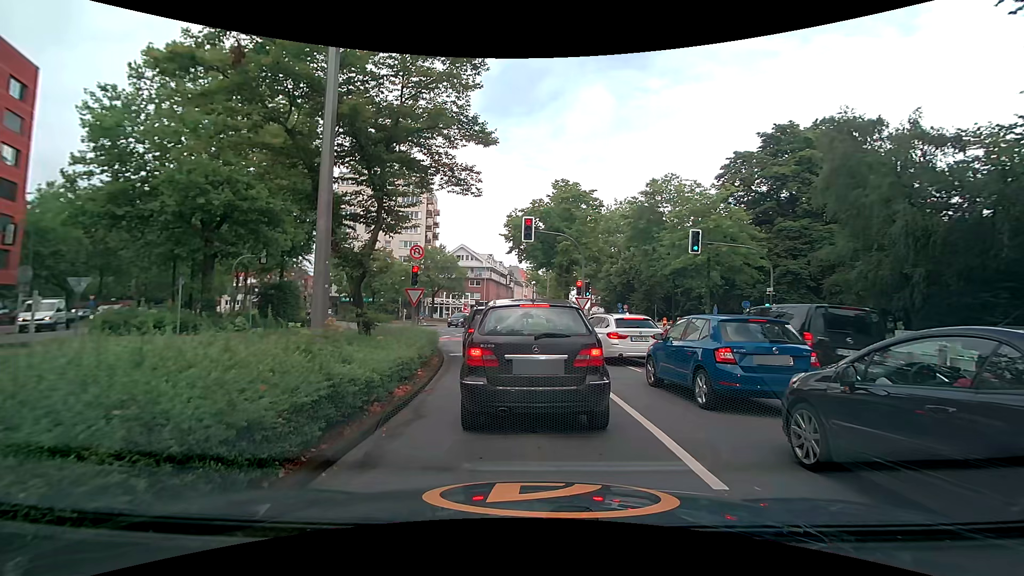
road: secondary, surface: asphalt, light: Day
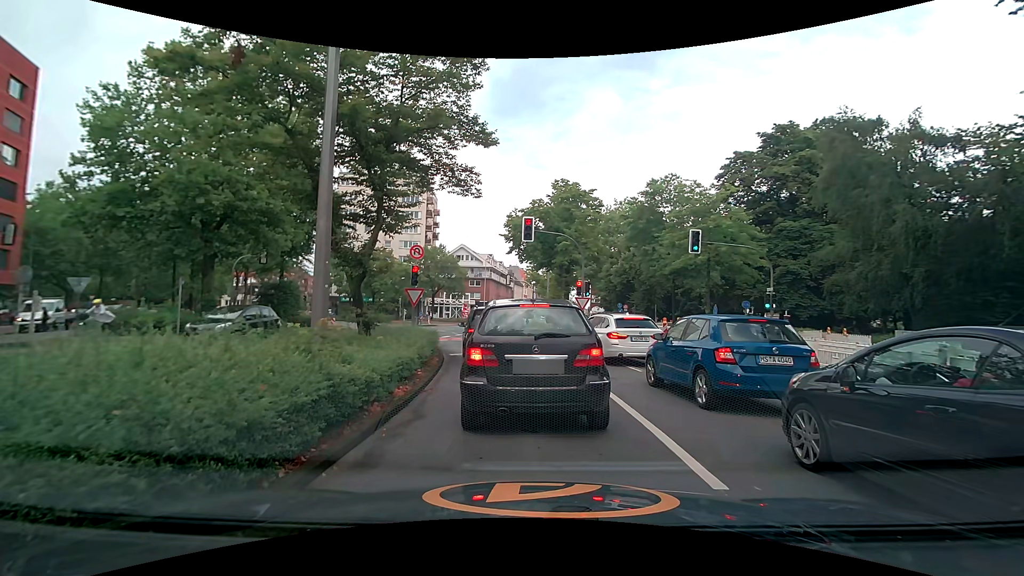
(0.0, 0.0) m; 0°
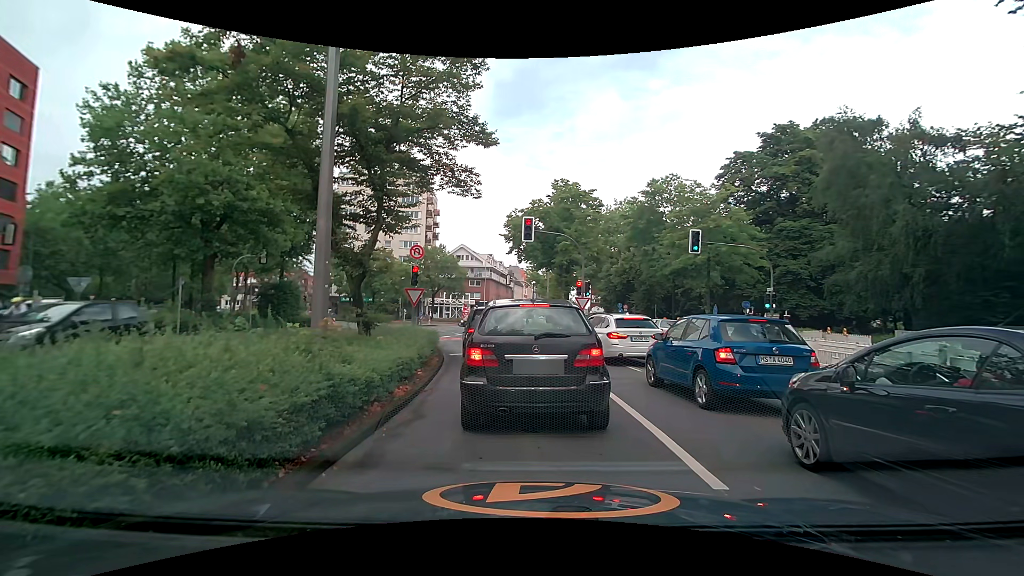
(0.0, 0.0) m; 0°
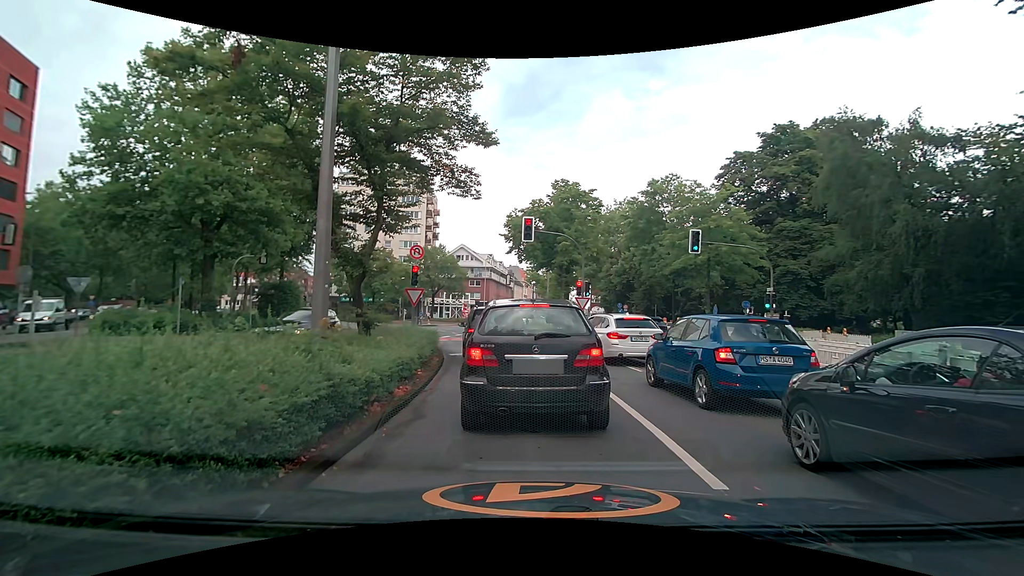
(0.0, 0.0) m; 0°
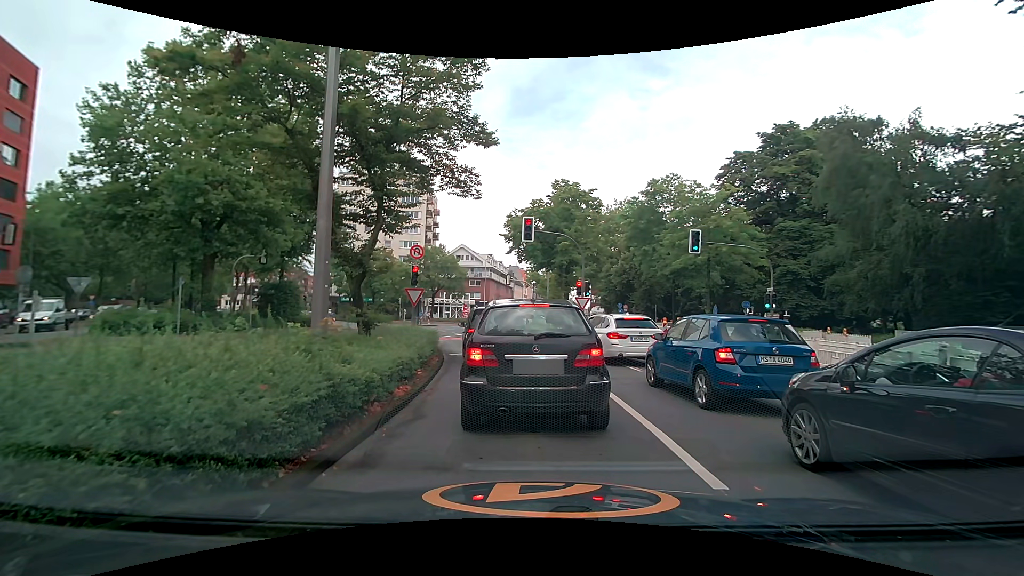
(0.0, 0.0) m; 0°
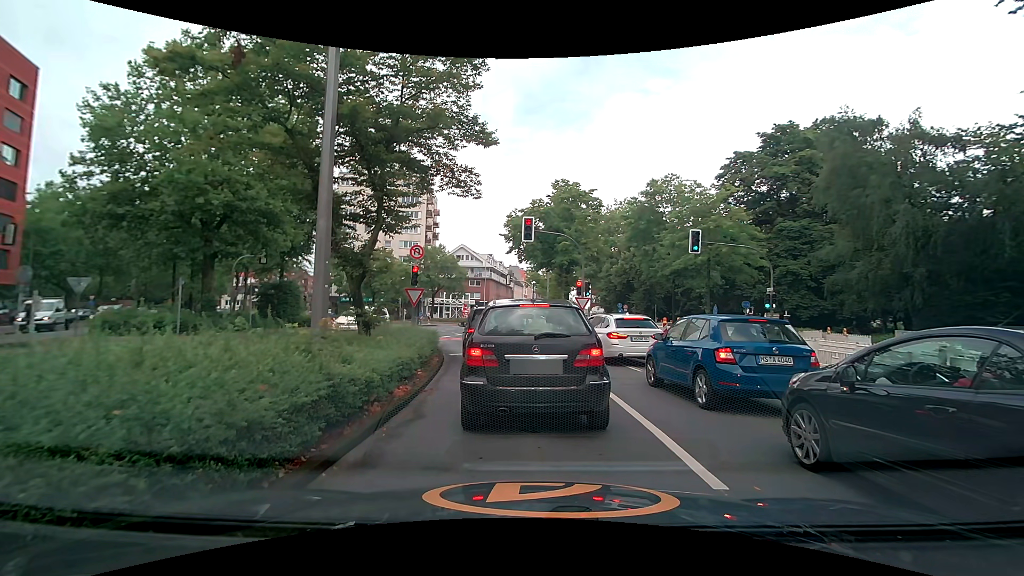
(0.0, 0.0) m; 0°
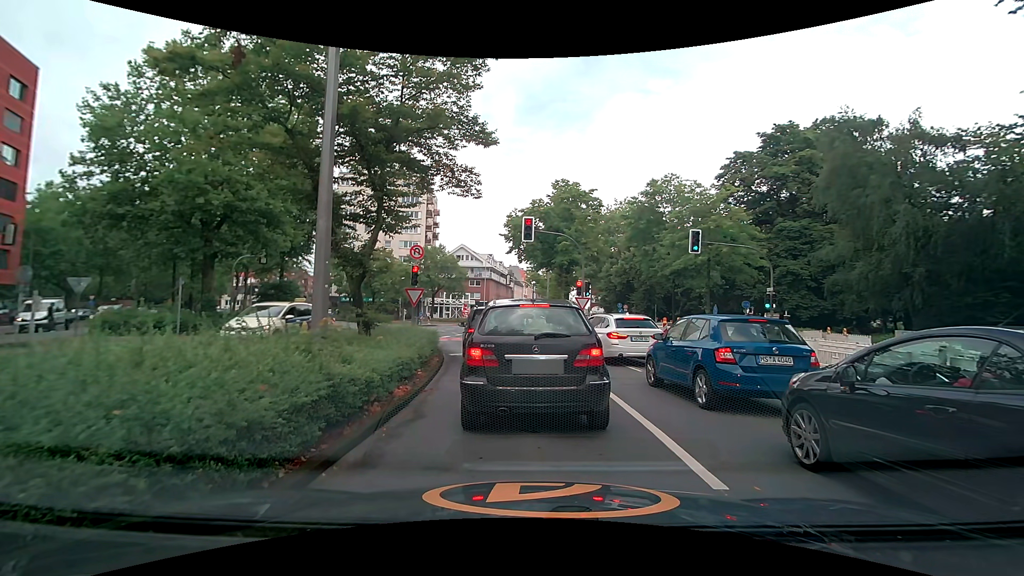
(0.0, 0.0) m; 0°
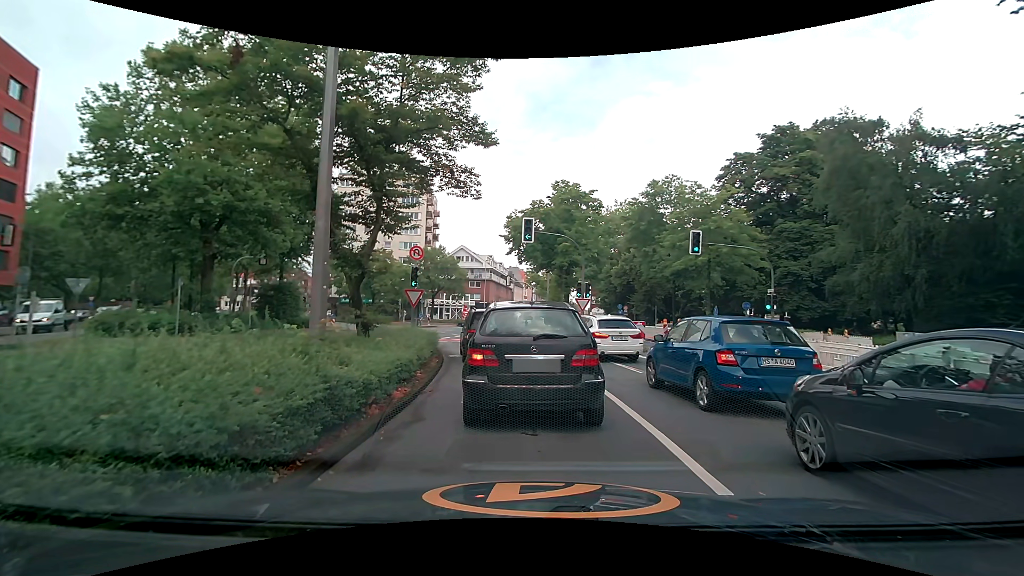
(0.0, 0.0) m; 0°
(-1, +10) (-3, +20) (-6, +29) (-10, +38) (-16, +46) (-22, +54) (-29, +62) (-36, +69) (-42, +77) (-48, +85) m
